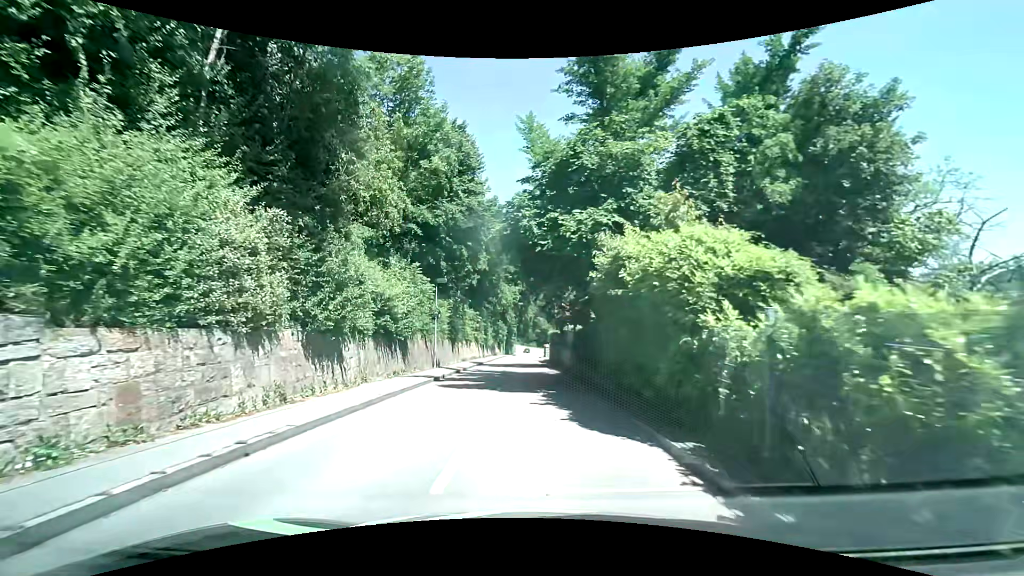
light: Day
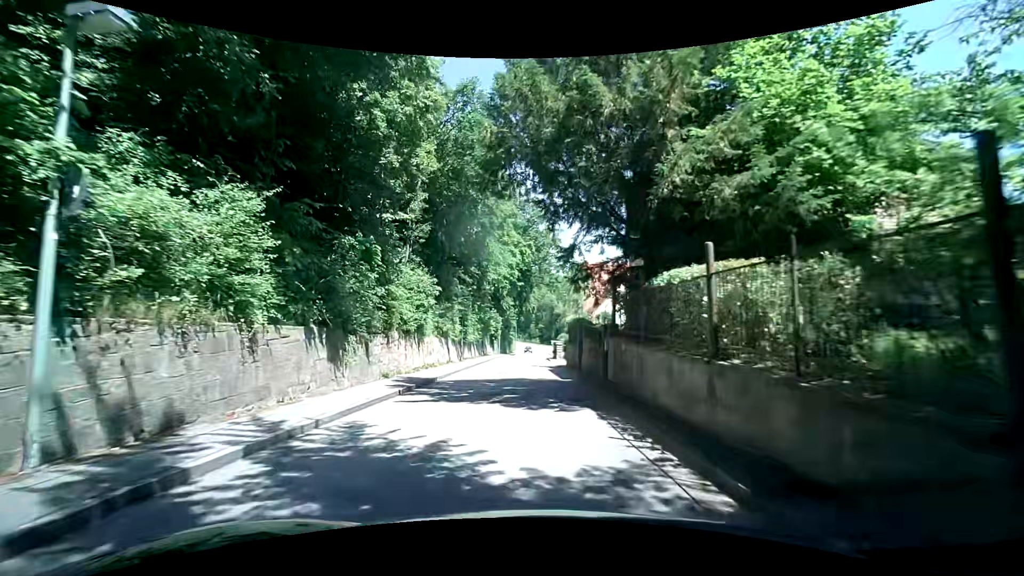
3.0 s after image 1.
(-0.3, +21.2) m; -1°
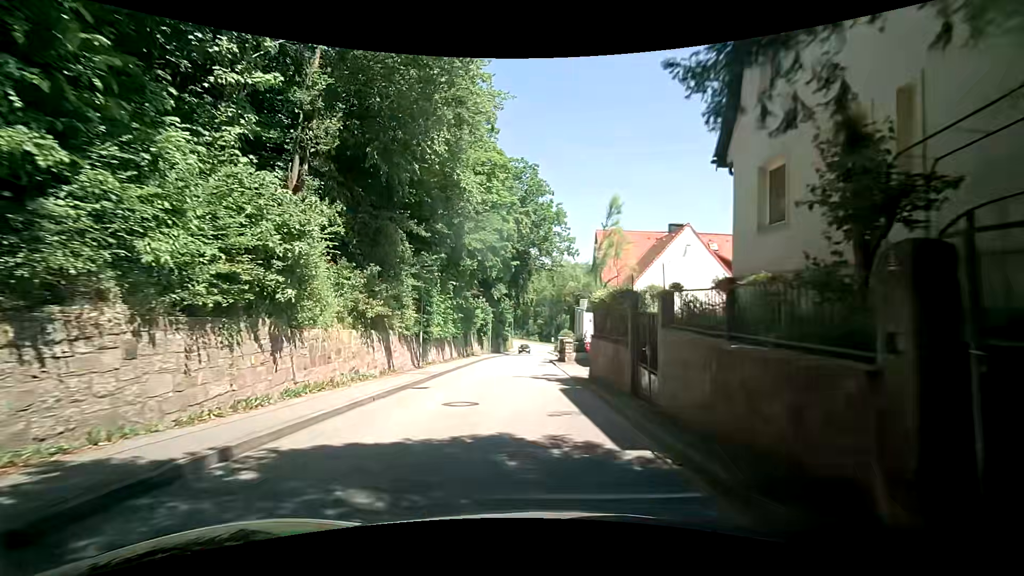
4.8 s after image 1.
(0.0, +12.8) m; -2°
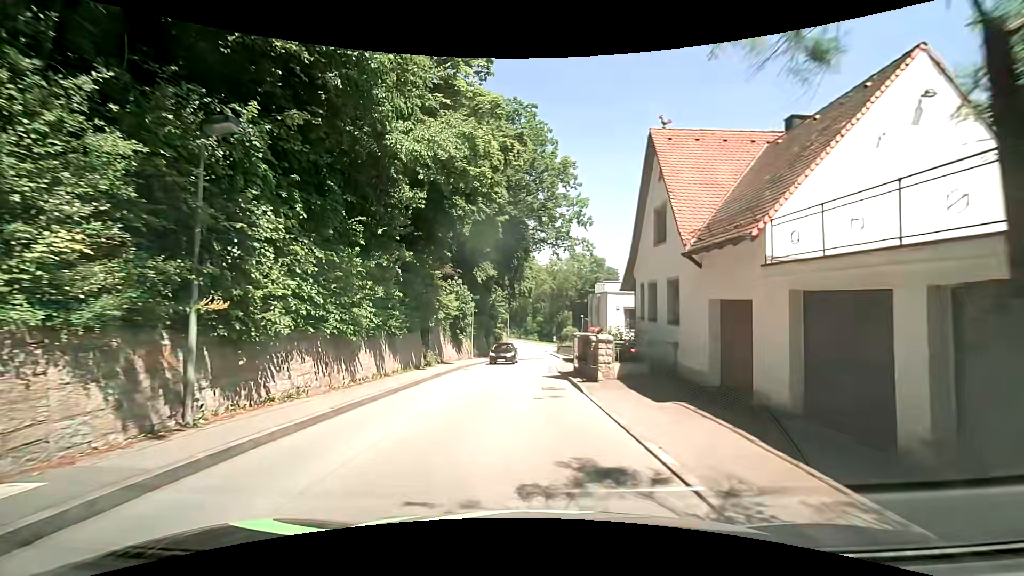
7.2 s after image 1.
(+0.7, +15.4) m; +1°
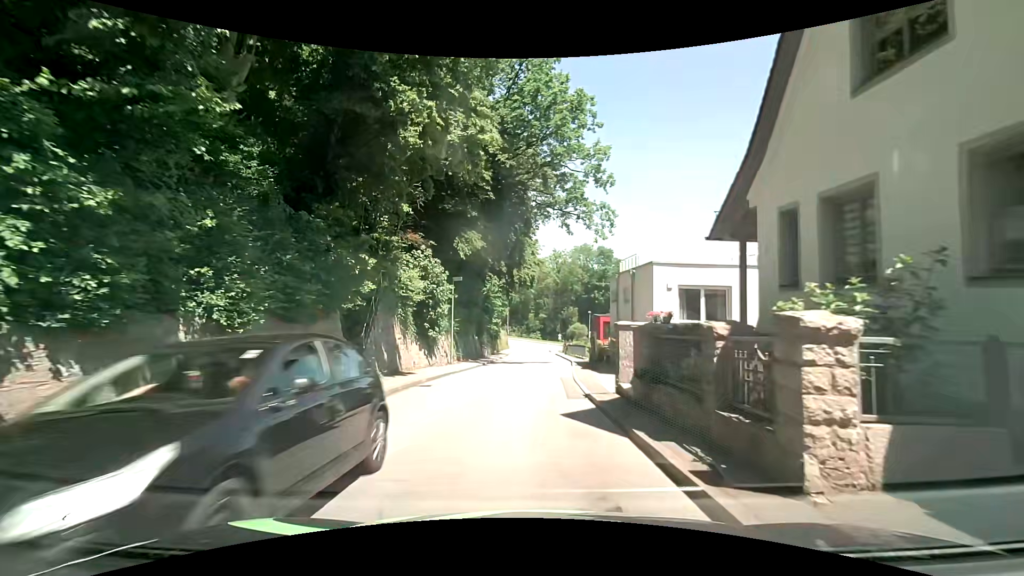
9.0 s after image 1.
(+0.3, +11.0) m; +1°
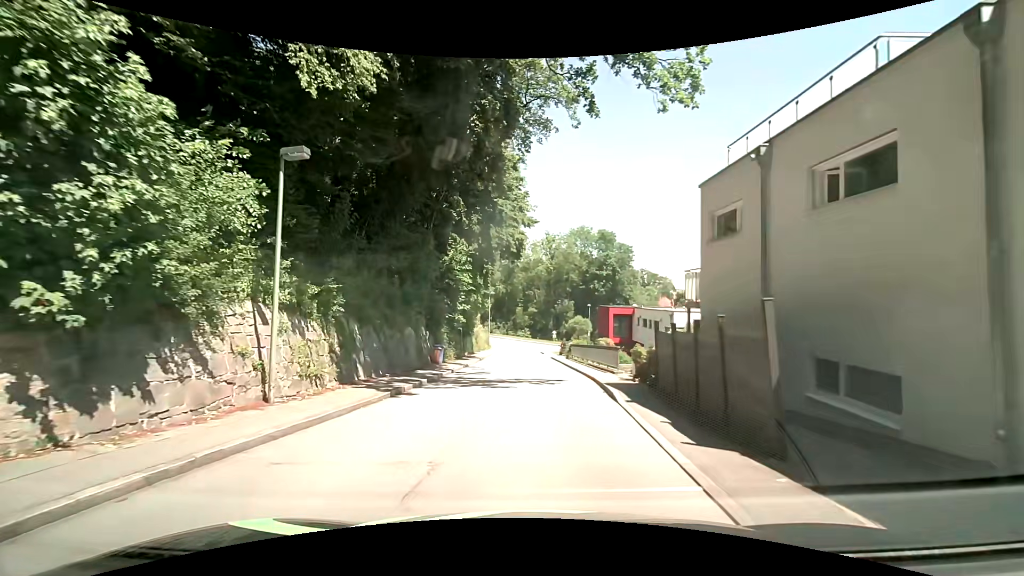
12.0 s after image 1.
(+0.5, +18.9) m; +2°
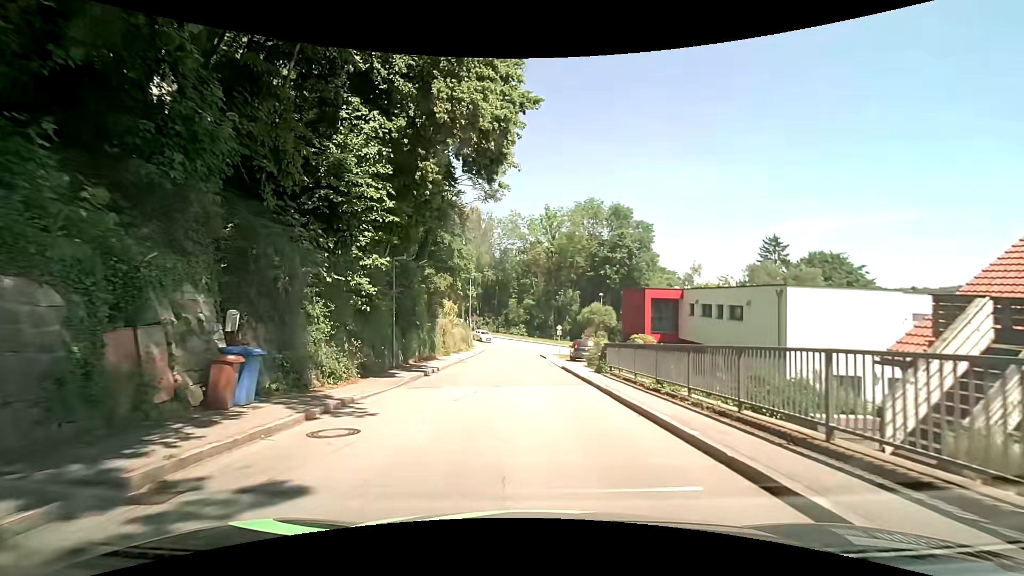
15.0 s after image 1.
(+0.1, +19.7) m; +1°
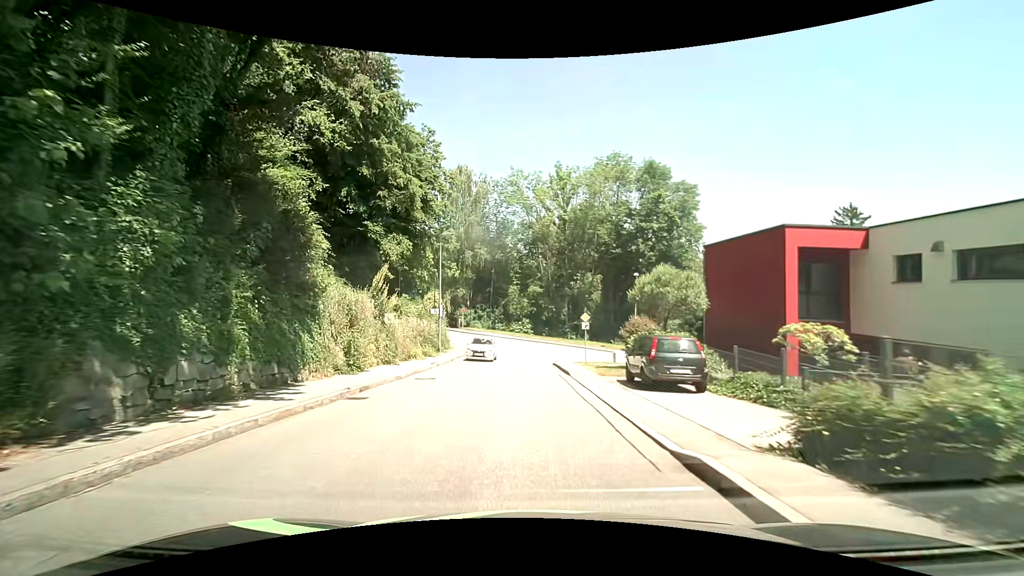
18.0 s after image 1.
(0.0, +20.5) m; -1°
